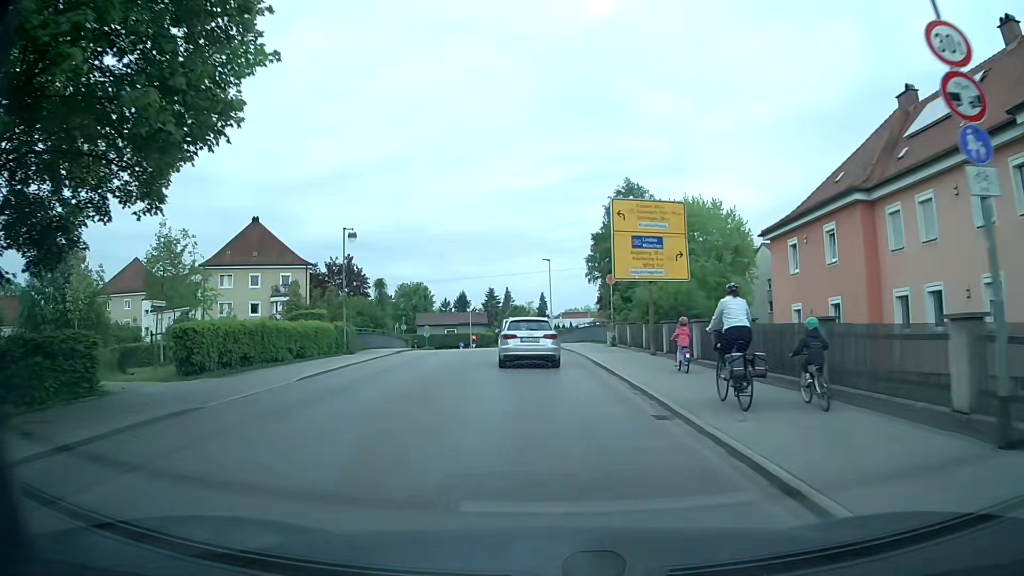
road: tertiary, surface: asphalt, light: Day
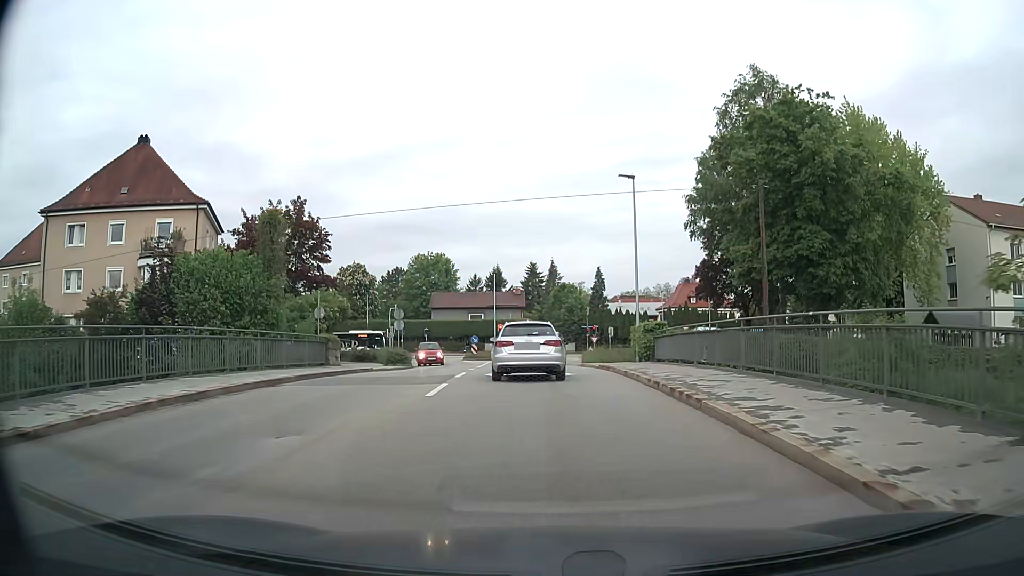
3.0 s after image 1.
(-1.5, +32.3) m; -5°
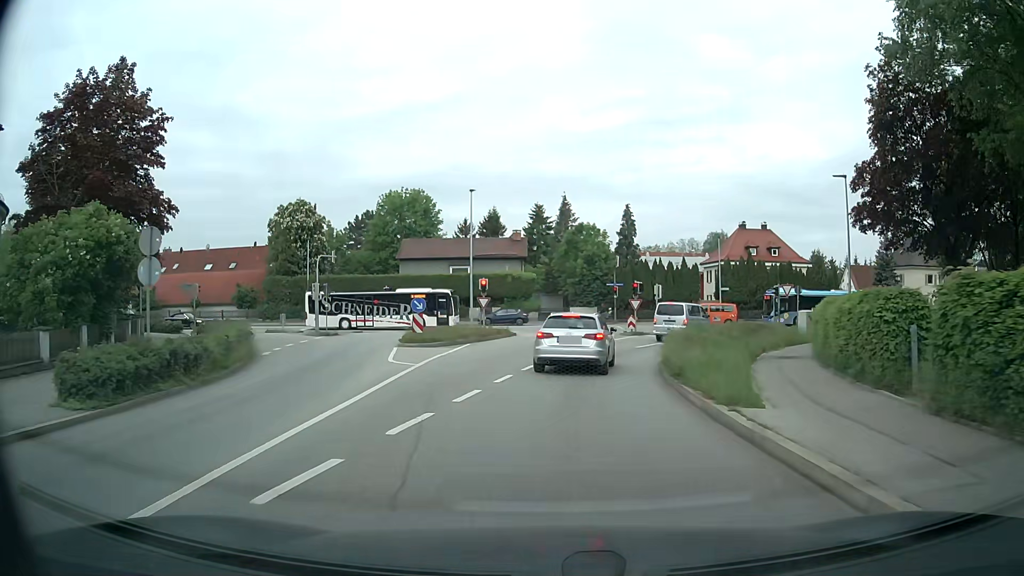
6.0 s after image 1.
(-0.2, +26.7) m; 0°
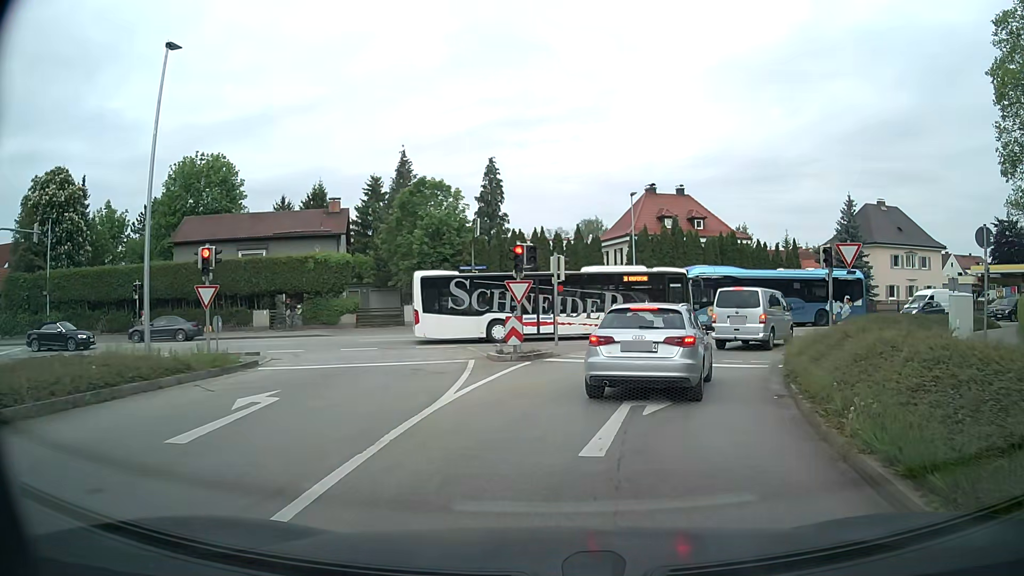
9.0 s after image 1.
(+1.7, +22.4) m; +12°
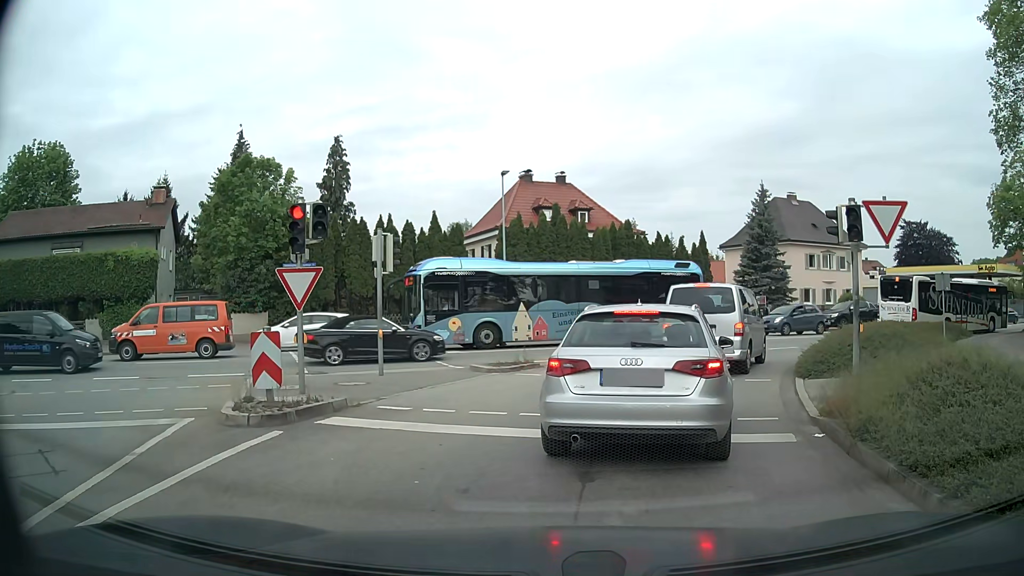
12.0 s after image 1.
(+0.8, +8.4) m; +8°
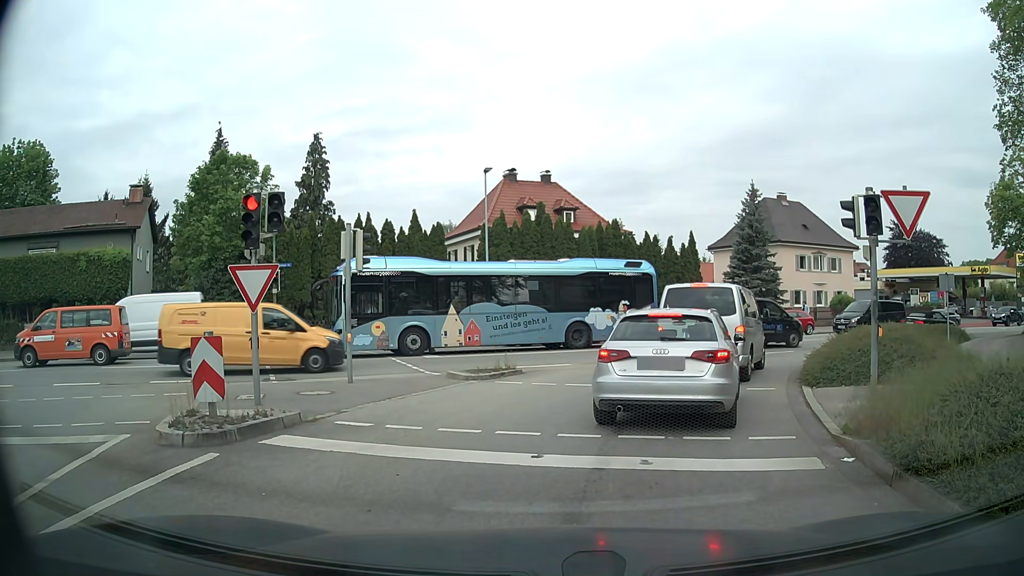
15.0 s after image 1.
(0.0, +1.3) m; 0°
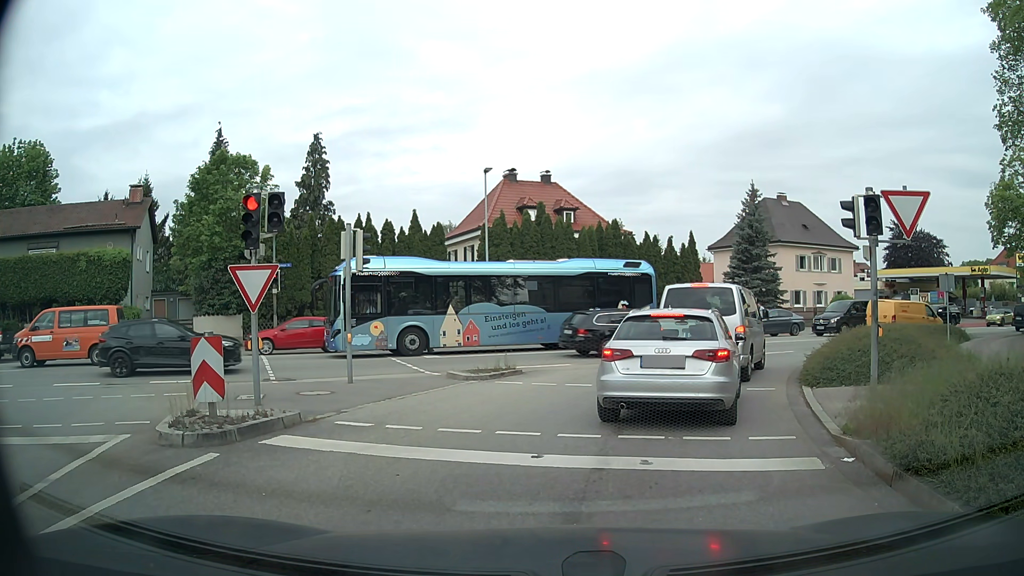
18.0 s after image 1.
(0.0, +0.1) m; 0°
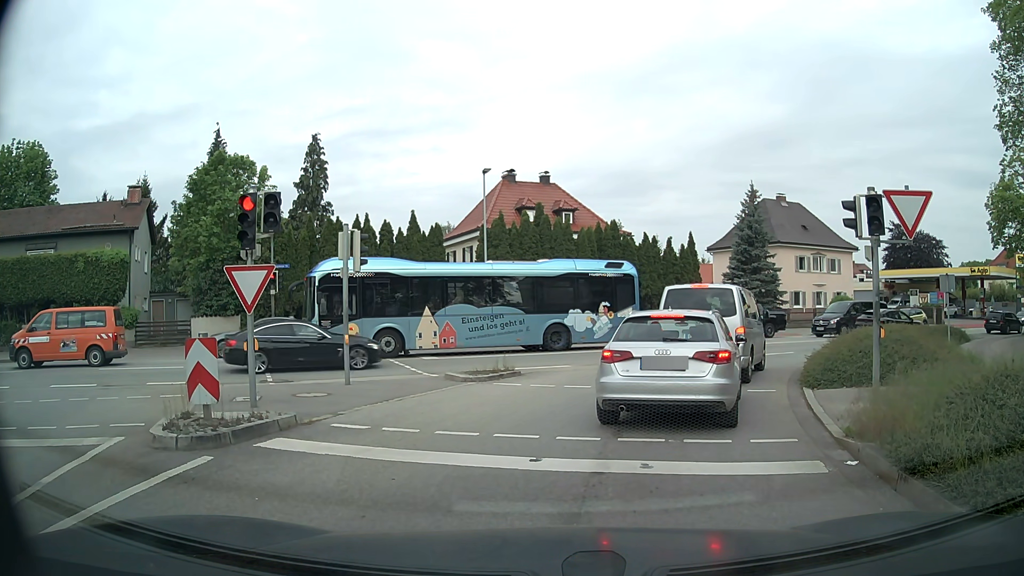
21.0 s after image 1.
(0.0, +0.1) m; 0°
